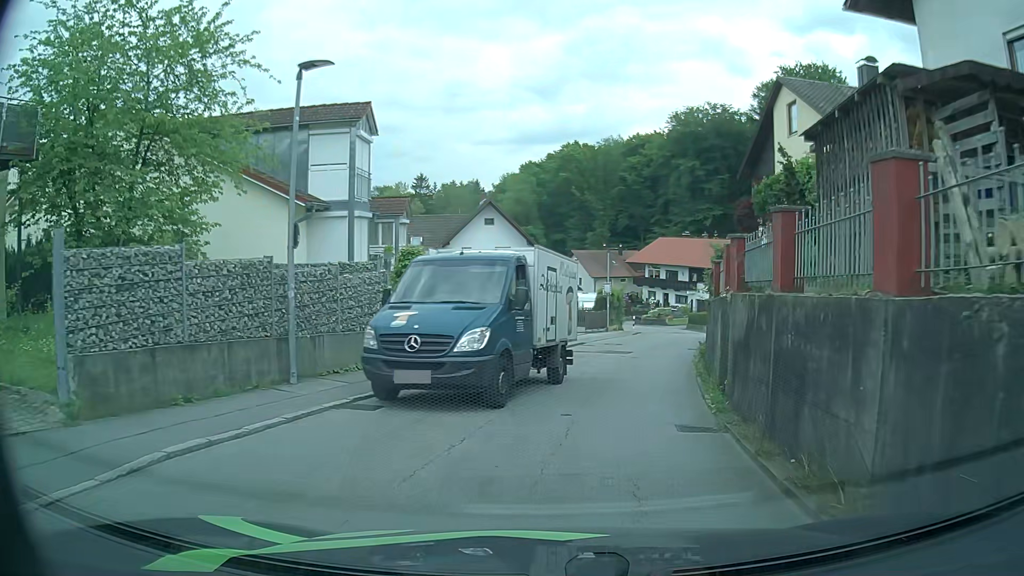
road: residential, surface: asphalt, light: Day
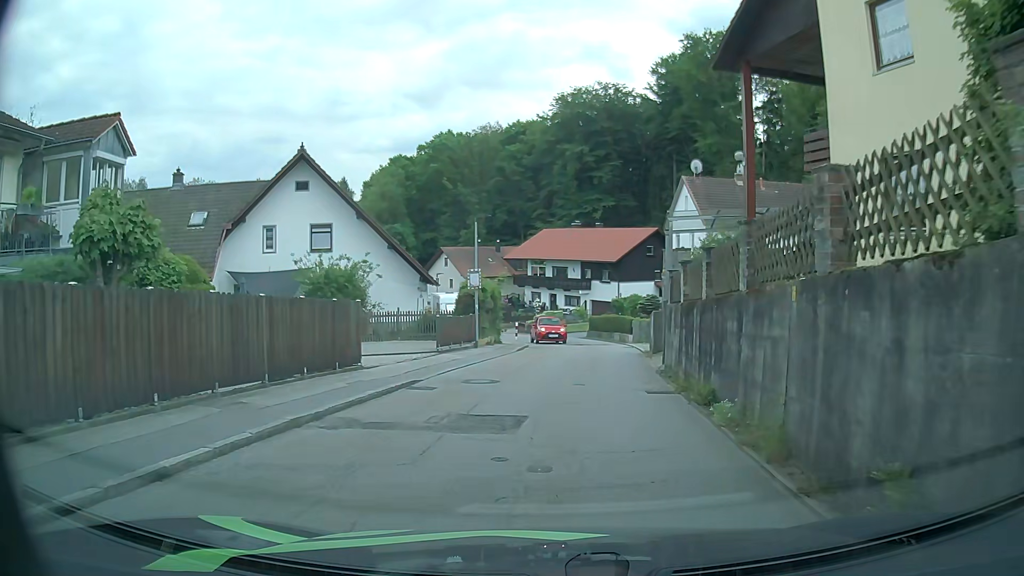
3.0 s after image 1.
(+1.6, +15.3) m; +10°
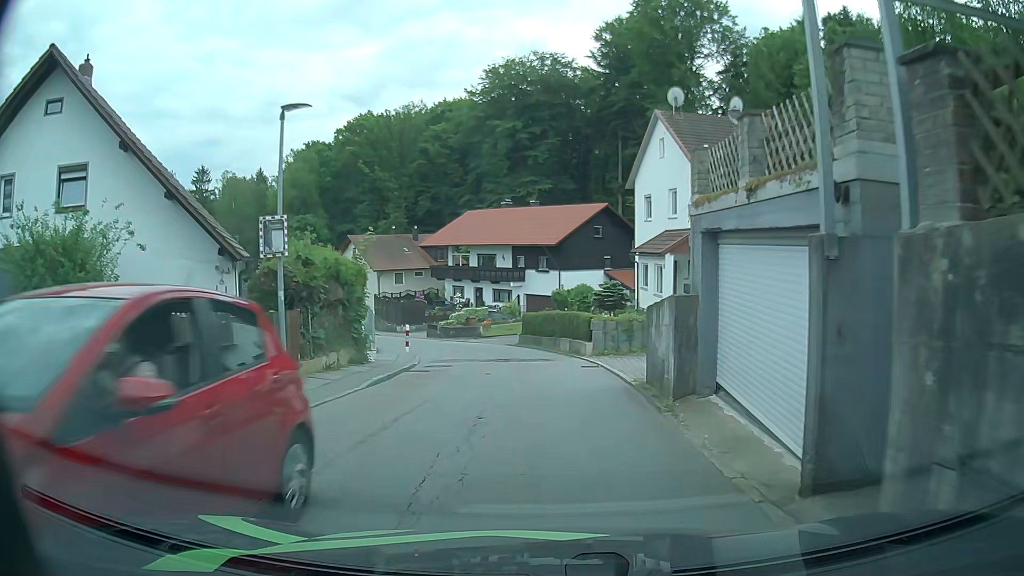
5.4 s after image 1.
(+1.0, +14.3) m; +7°
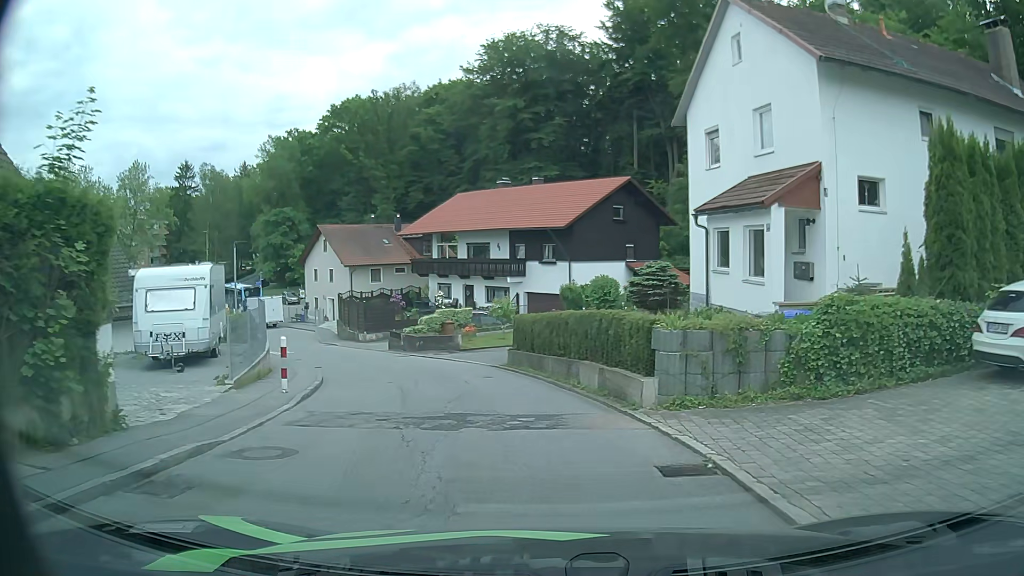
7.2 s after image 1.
(-0.1, +12.4) m; -2°
